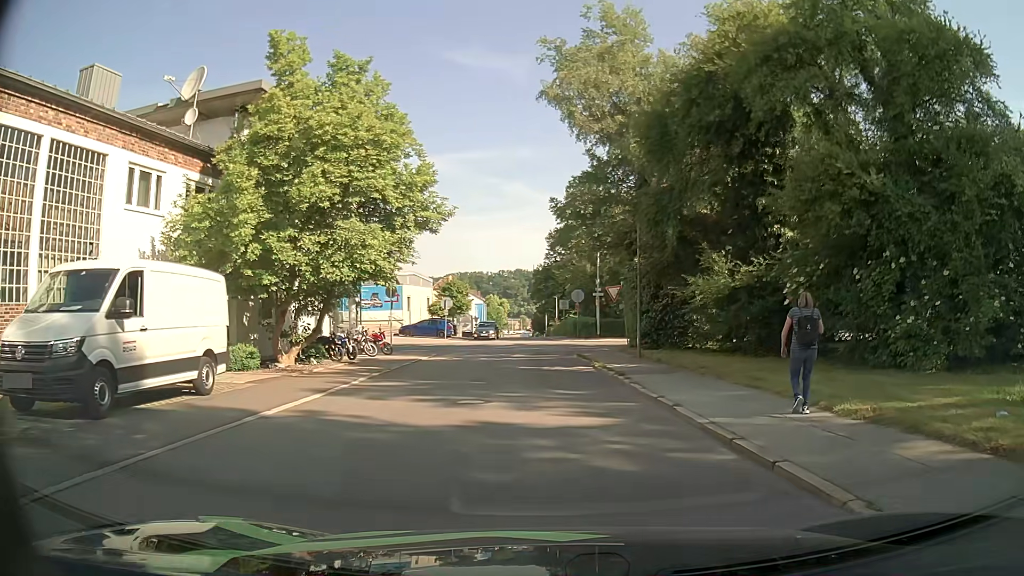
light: Day
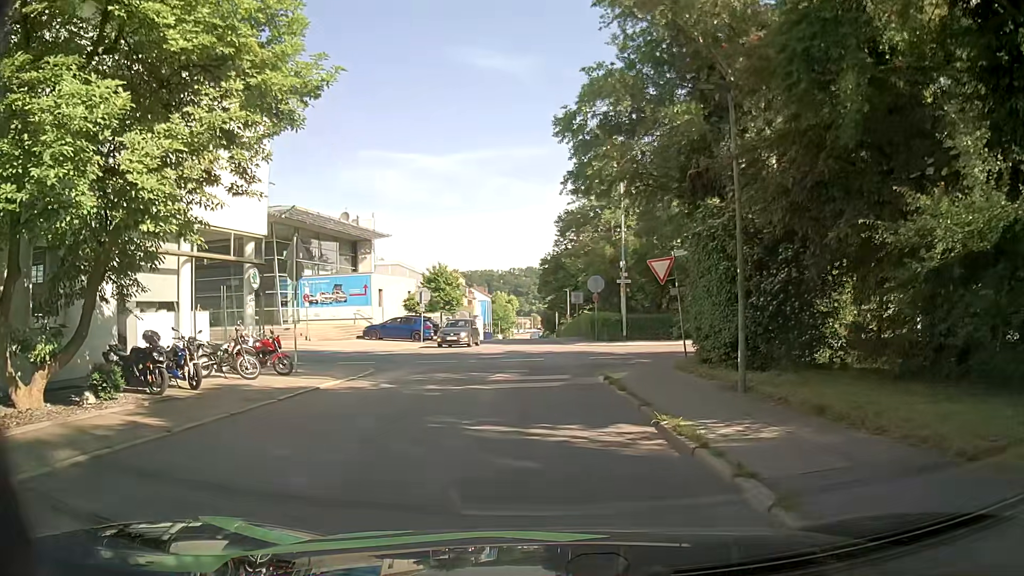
(+0.2, +12.5) m; -1°
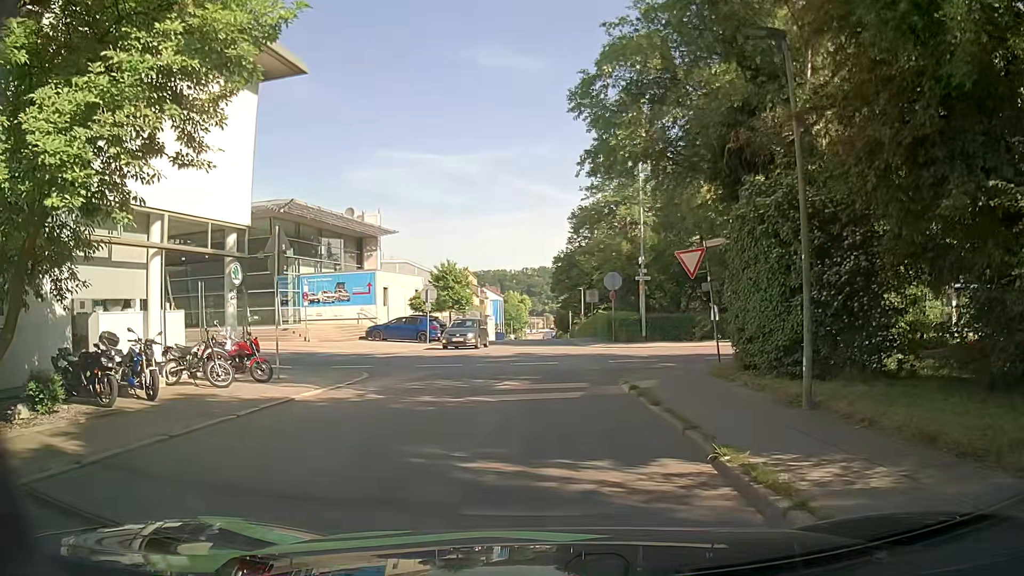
(0.0, +2.3) m; -1°
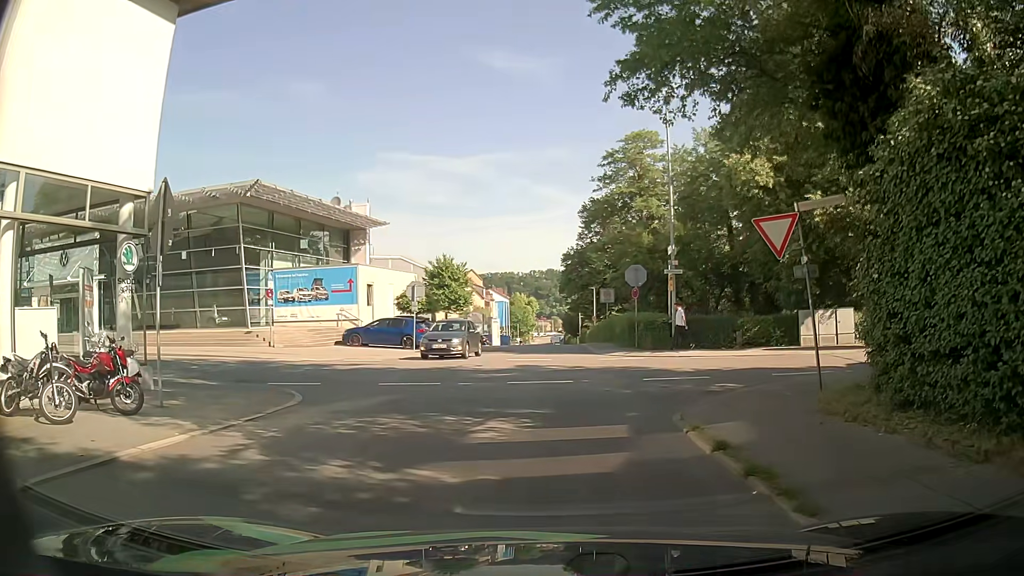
(-0.1, +5.9) m; -1°
